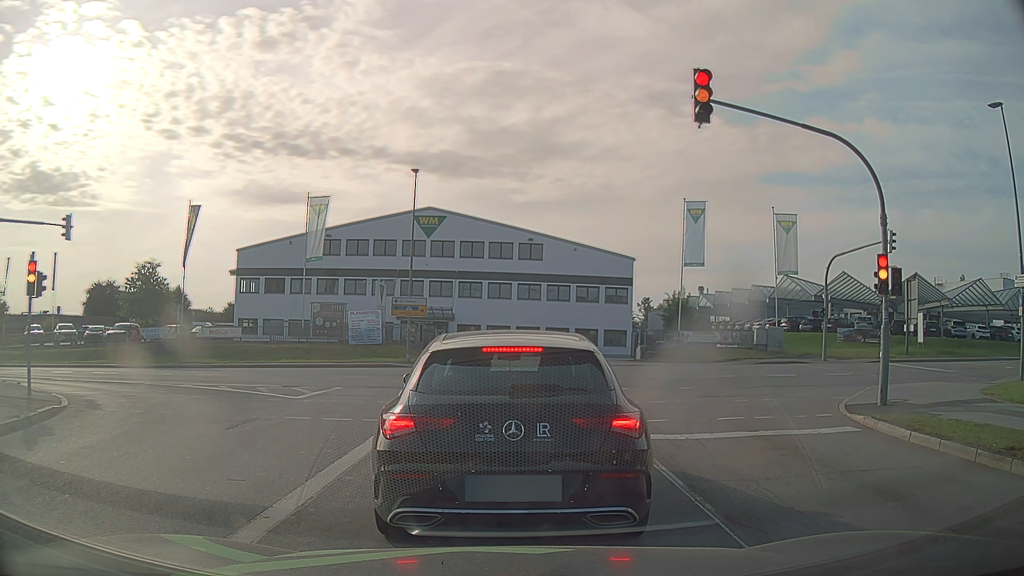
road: secondary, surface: asphalt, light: Day
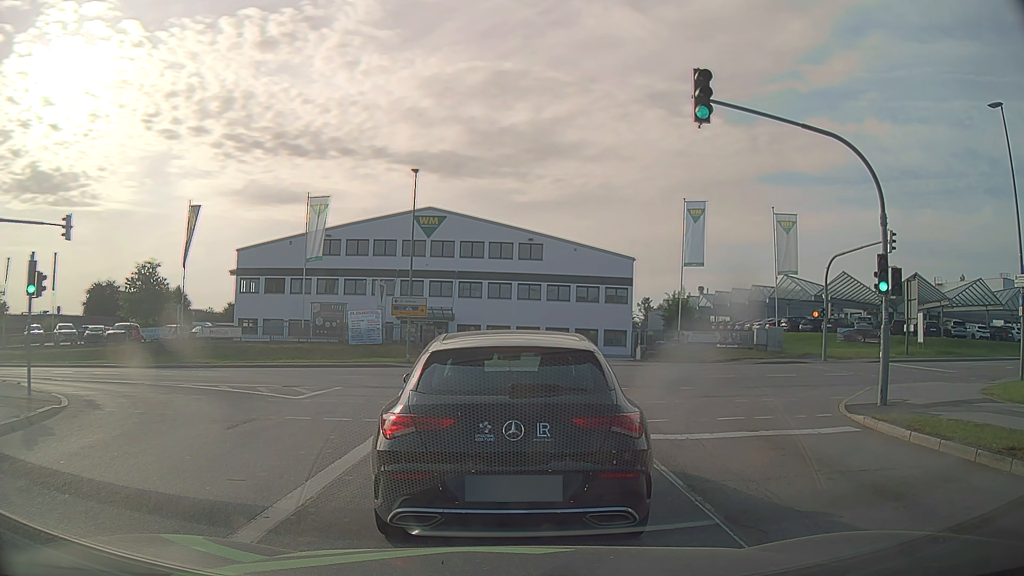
(0.0, 0.0) m; 0°
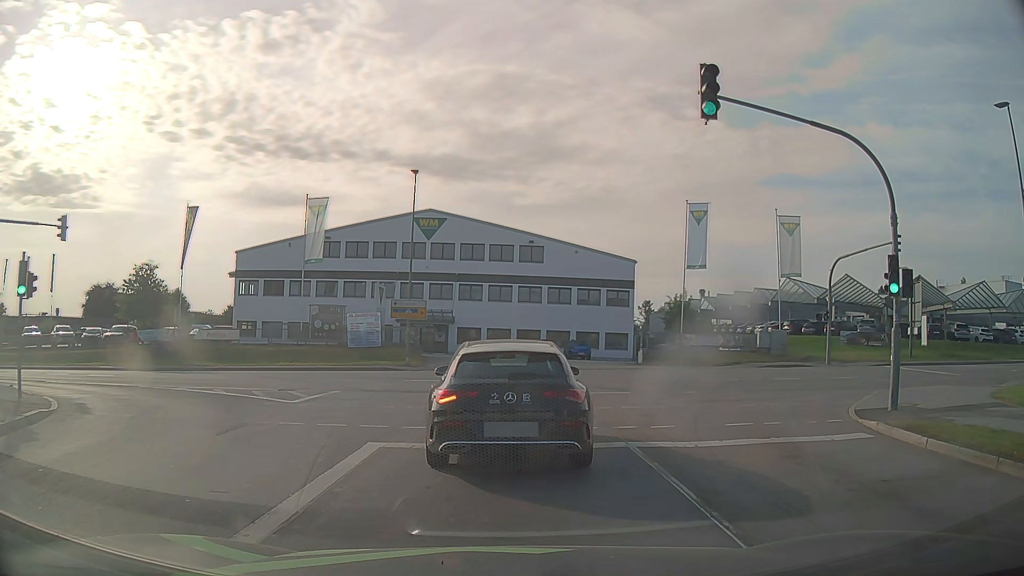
(0.0, +0.5) m; 0°
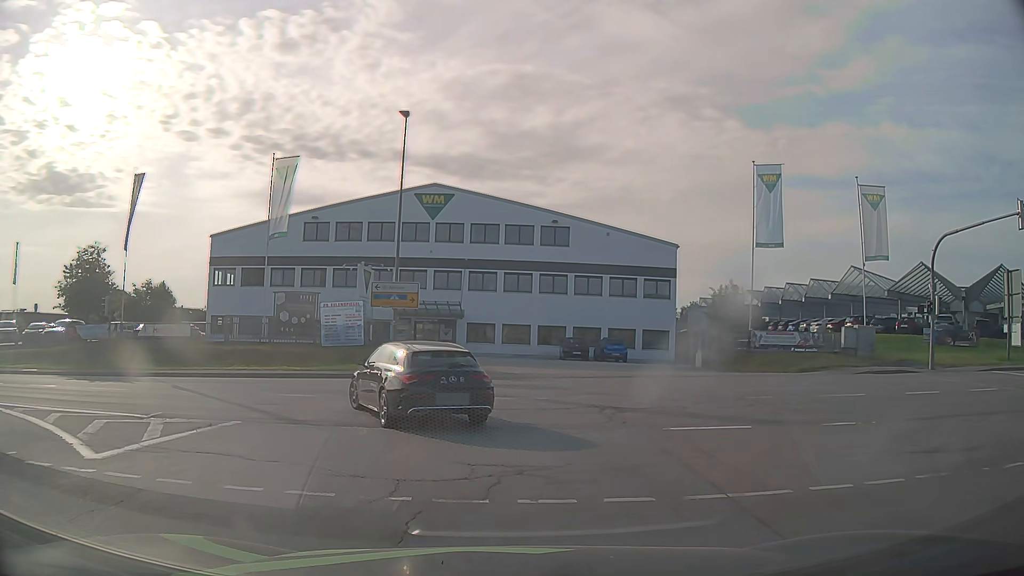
(-0.2, +9.7) m; -1°
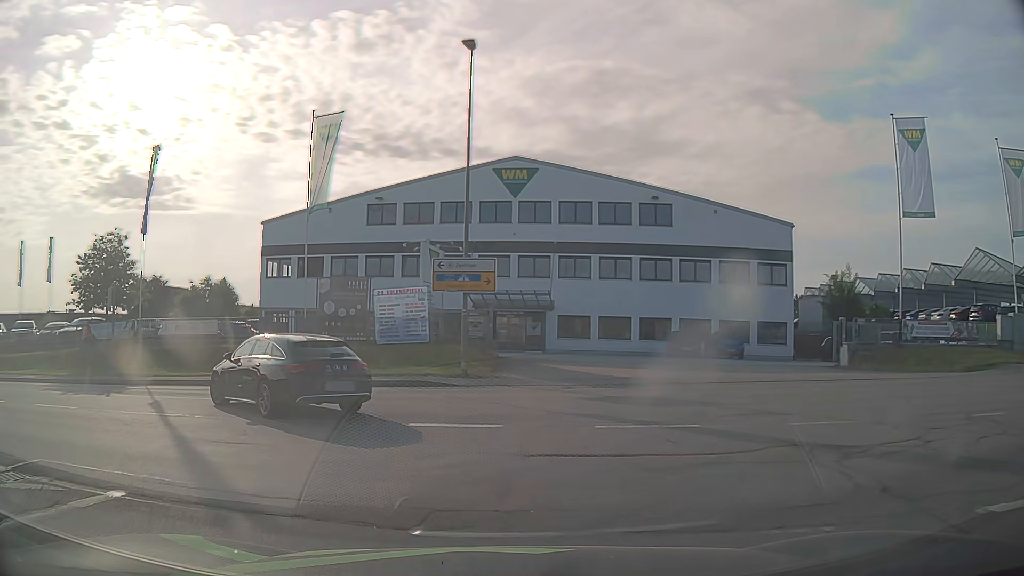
(-0.4, +6.6) m; -7°
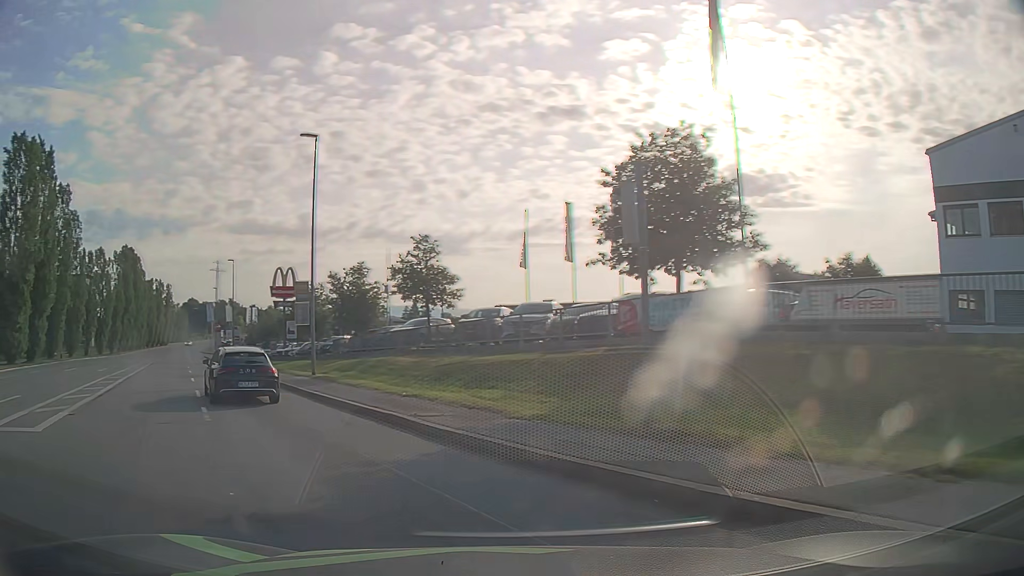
(-7.7, +16.3) m; -54°
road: tertiary
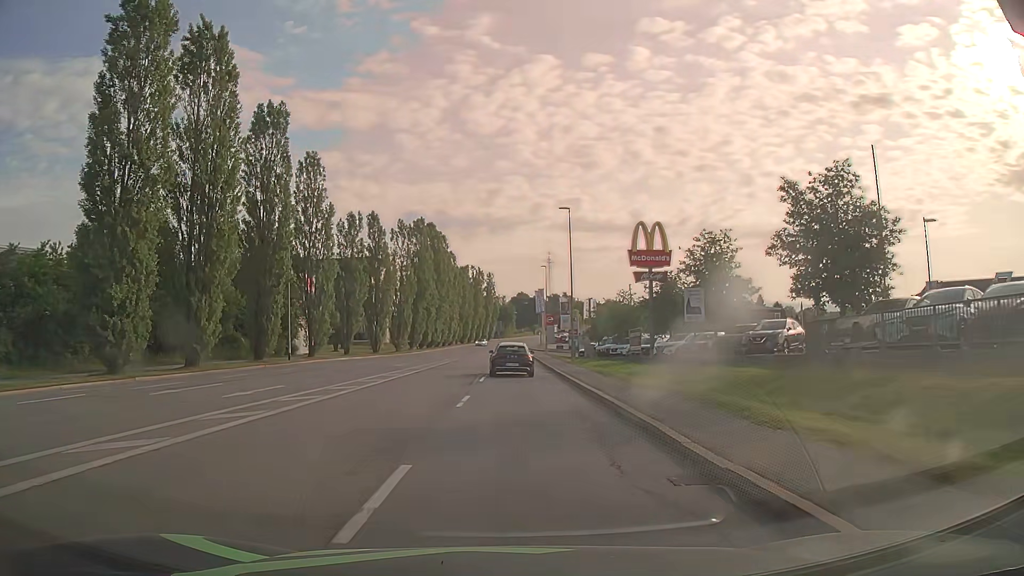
(-9.7, +23.3) m; -29°
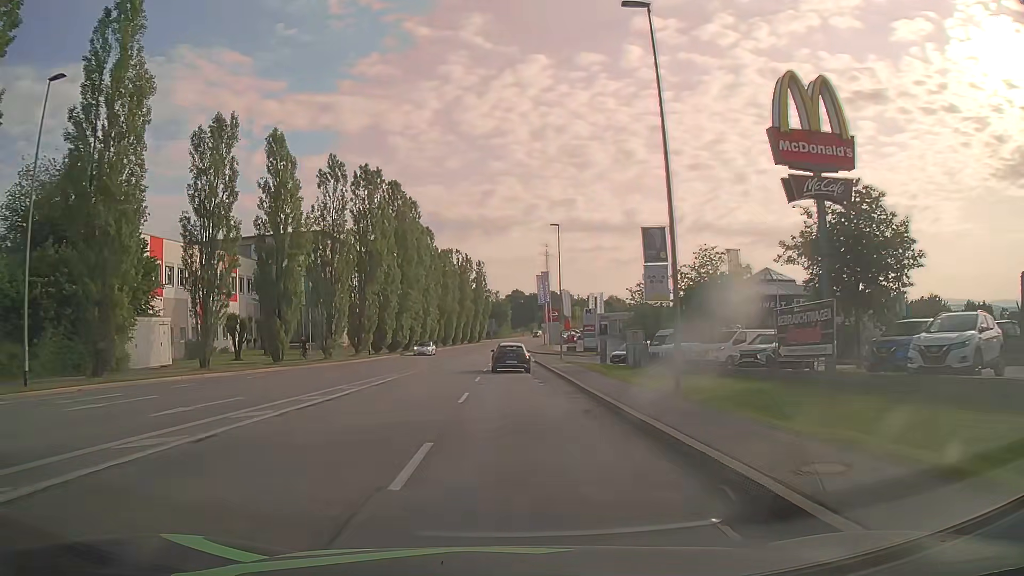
(+0.2, +28.6) m; 0°
(0, +10) (0, +20) (0, +30) (0, +40) (0, +50) (0, +60) (+1, +70) (+1, +80) (+1, +90) (+2, +100) m
